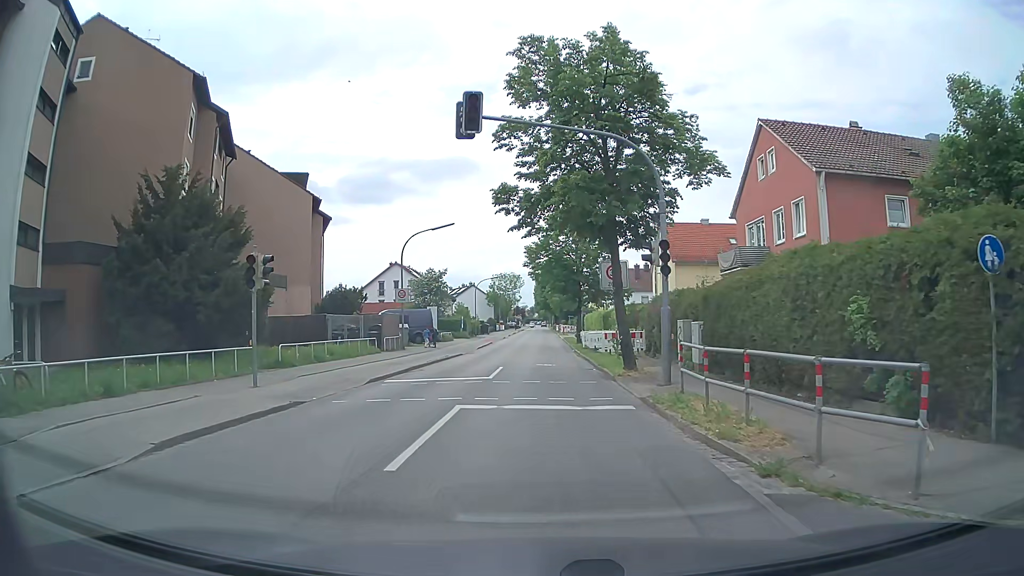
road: tertiary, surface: asphalt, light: Day
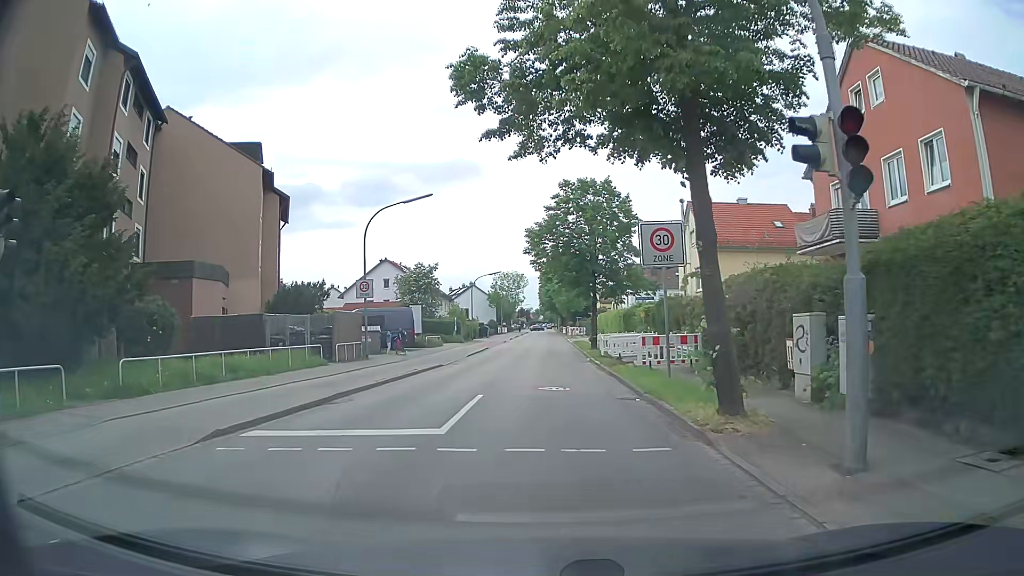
(-0.1, +9.6) m; -1°
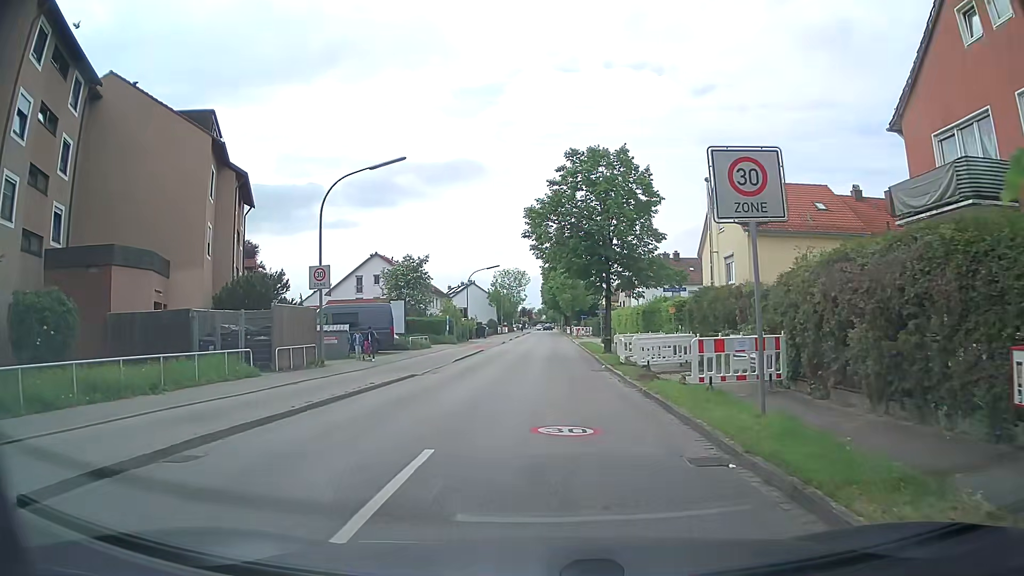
(0.0, +6.7) m; 0°
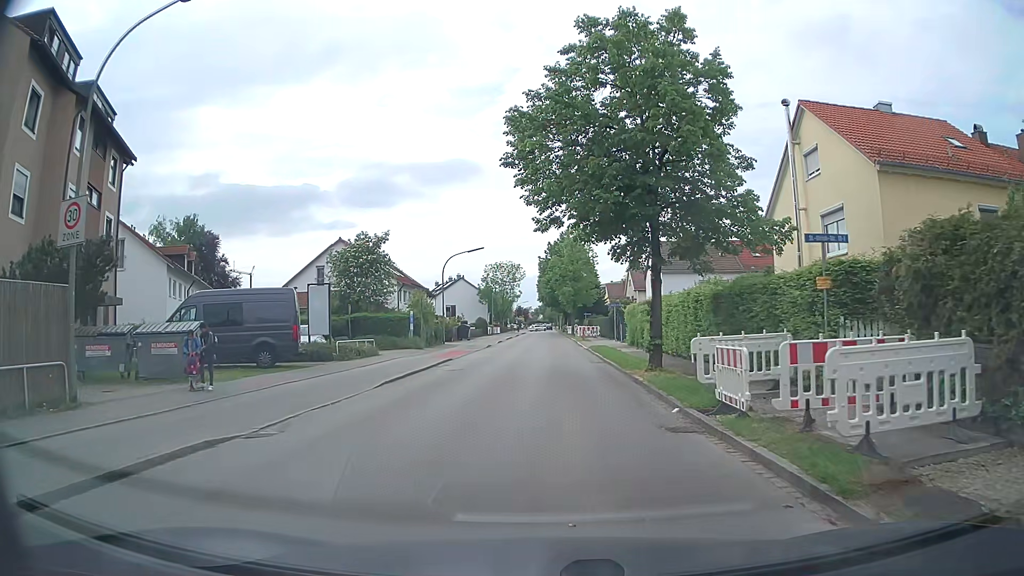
(+0.1, +14.2) m; -1°
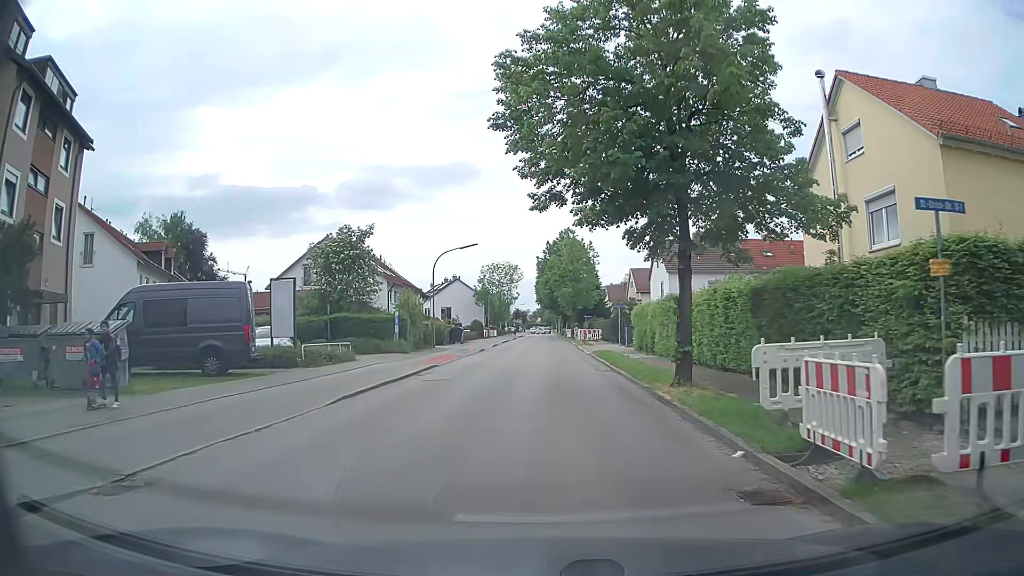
(+0.1, +3.8) m; +1°
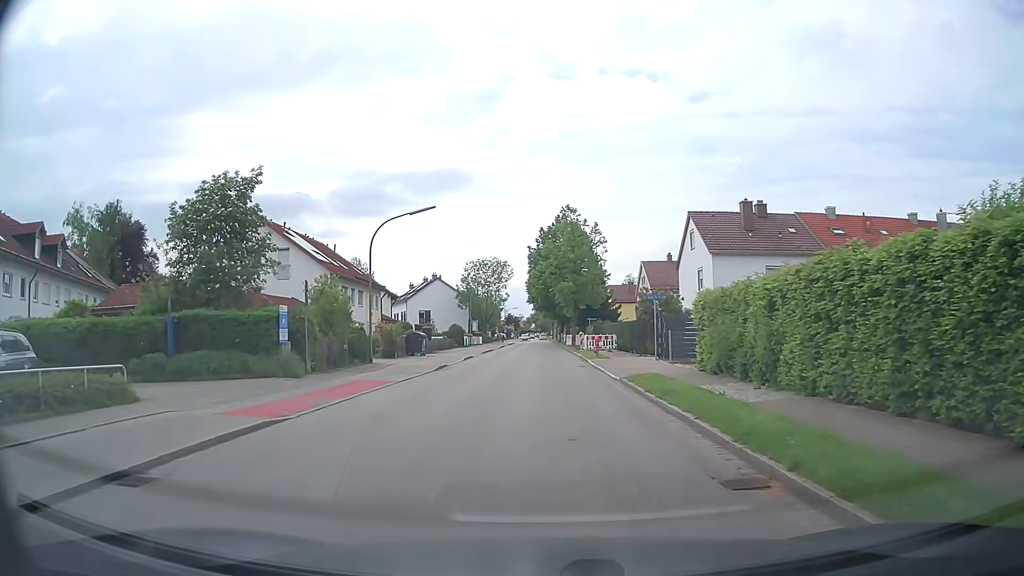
(0.0, +16.2) m; 0°
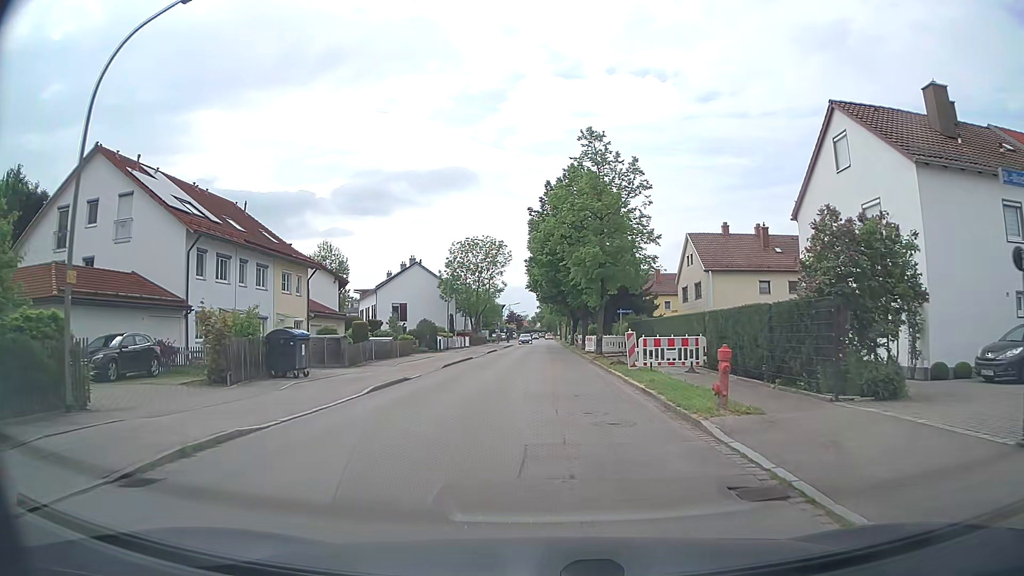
(+0.2, +22.2) m; 0°
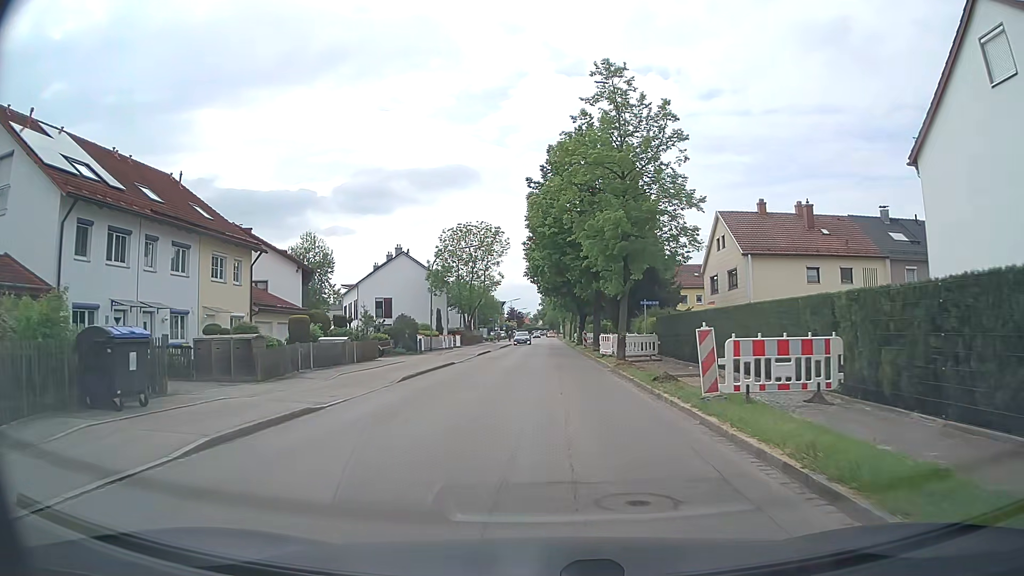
(0.0, +9.2) m; 0°
(0, +10) (0, +20) (0, +30) (0, +40) (0, +50) (0, +60) (0, +70) (+1, +80) (+1, +90) (+1, +100) m
